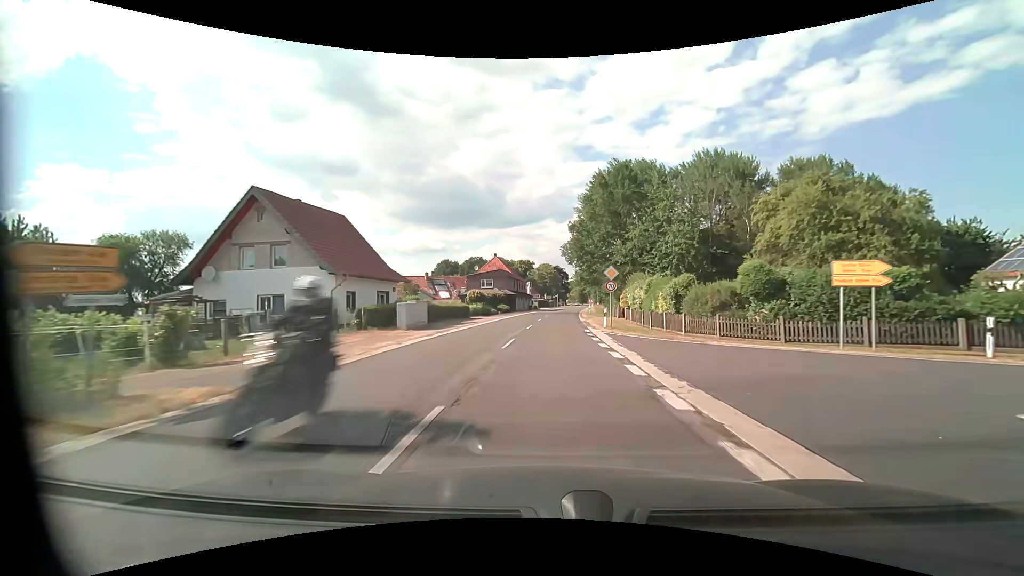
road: secondary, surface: asphalt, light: Day
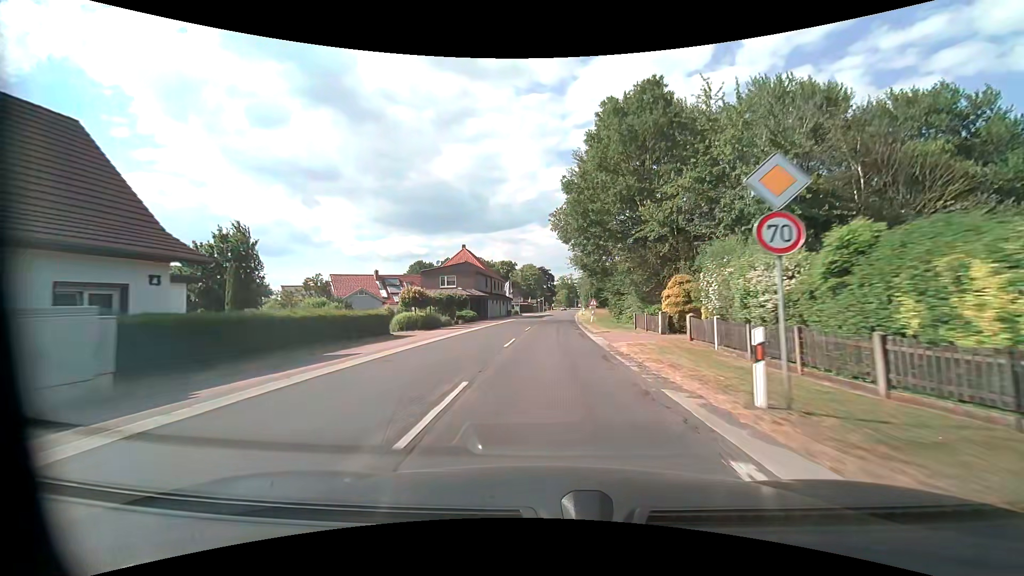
(+0.3, +21.5) m; +2°
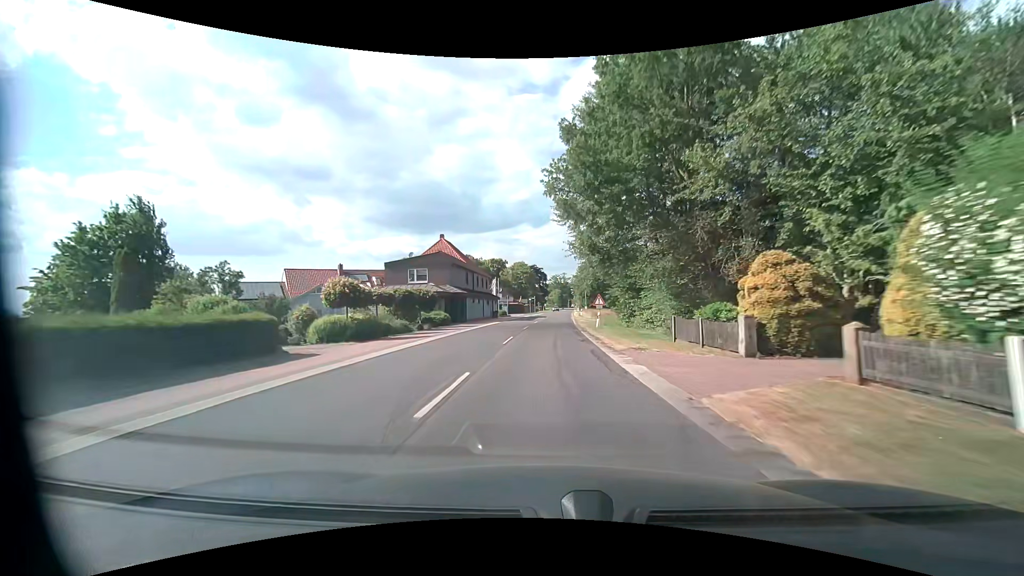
(+0.1, +10.9) m; +1°
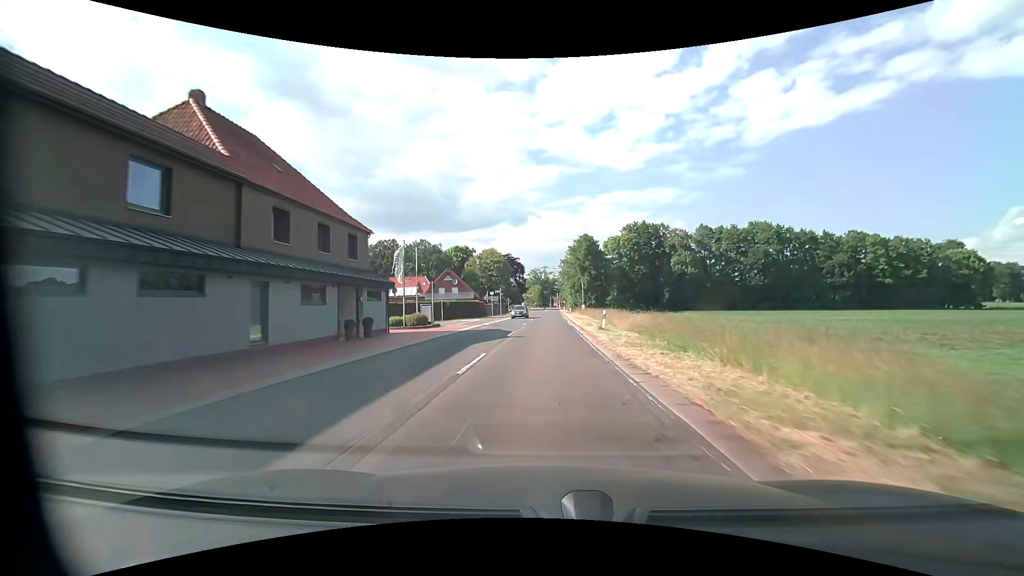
(+0.7, +44.3) m; +3°
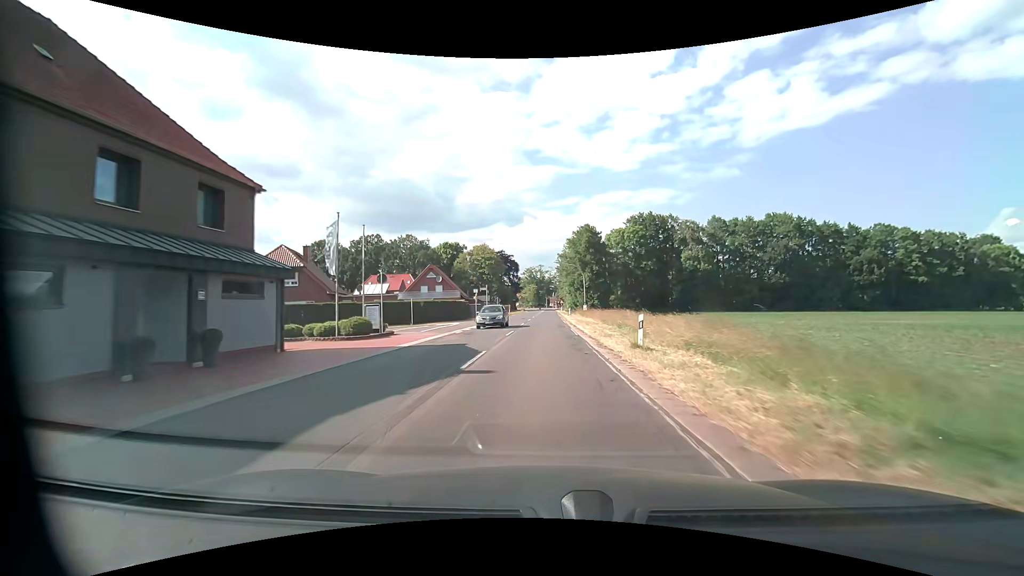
(0.0, +11.2) m; 0°
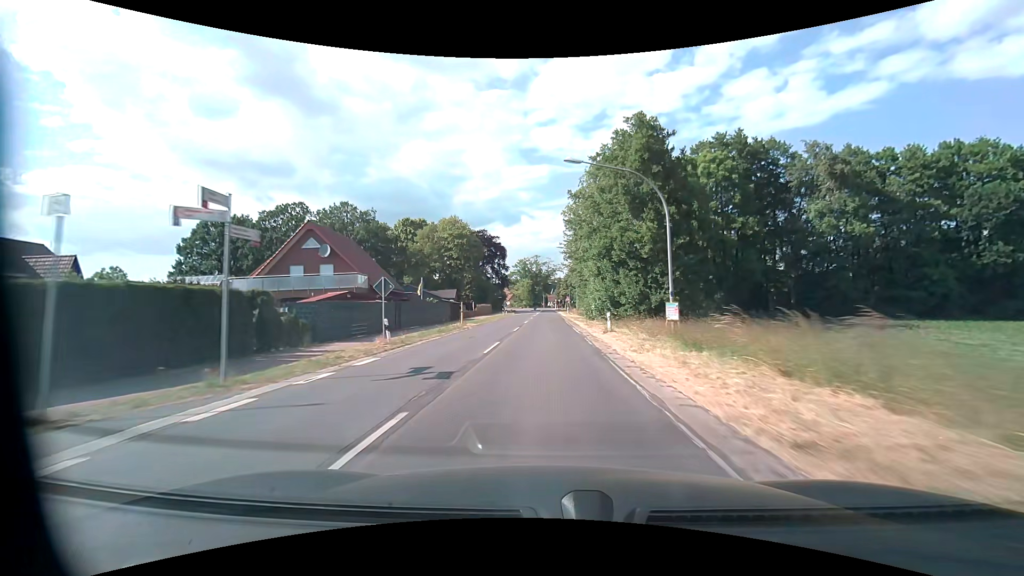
(+0.1, +44.7) m; 0°
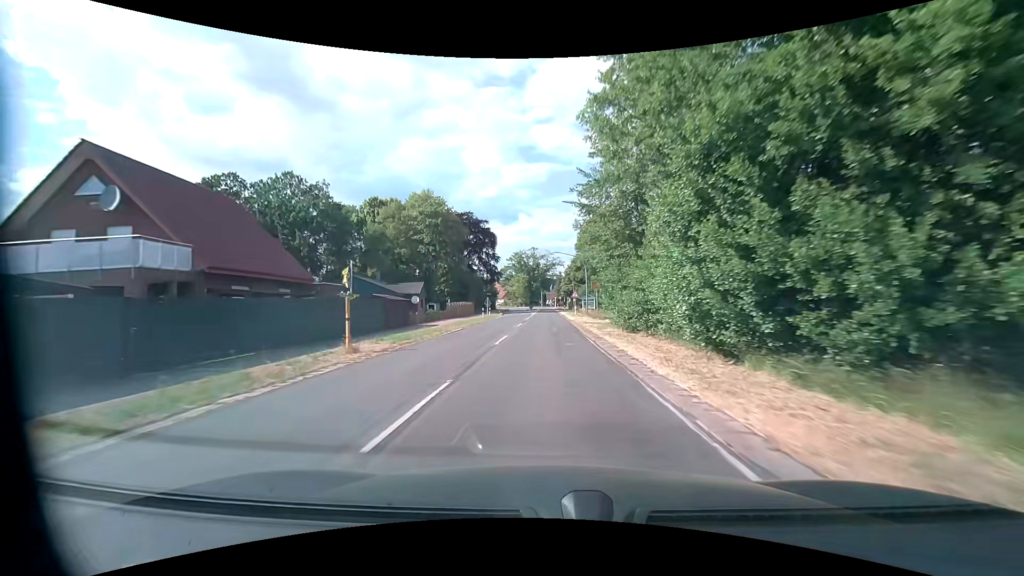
(0.0, +21.2) m; 0°
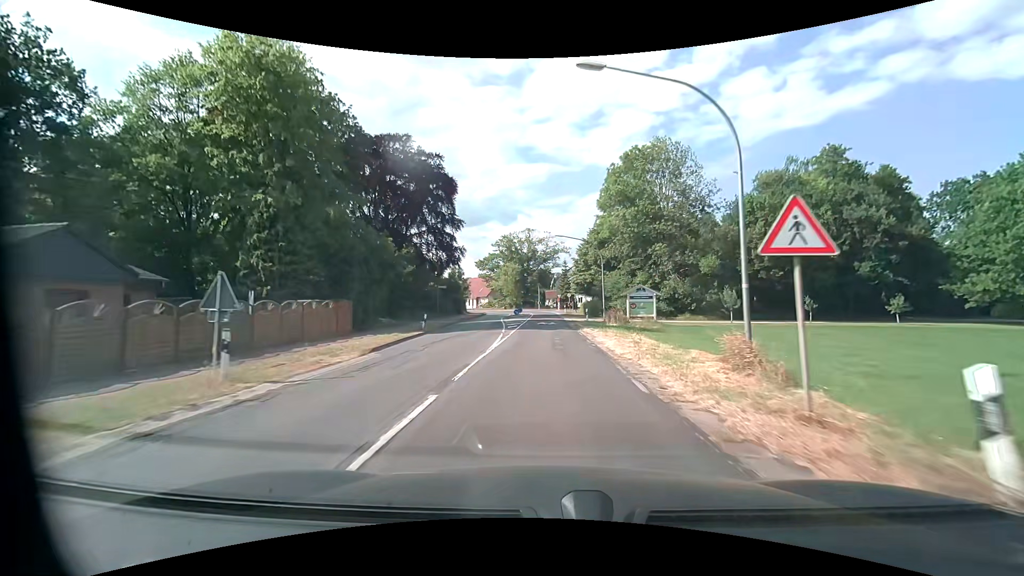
(0.0, +45.8) m; 0°
(0, +10) (0, +20) (0, +30) (0, +40) (0, +50) (0, +60) (0, +70) (-1, +80) (-2, +90) (-5, +100) m
